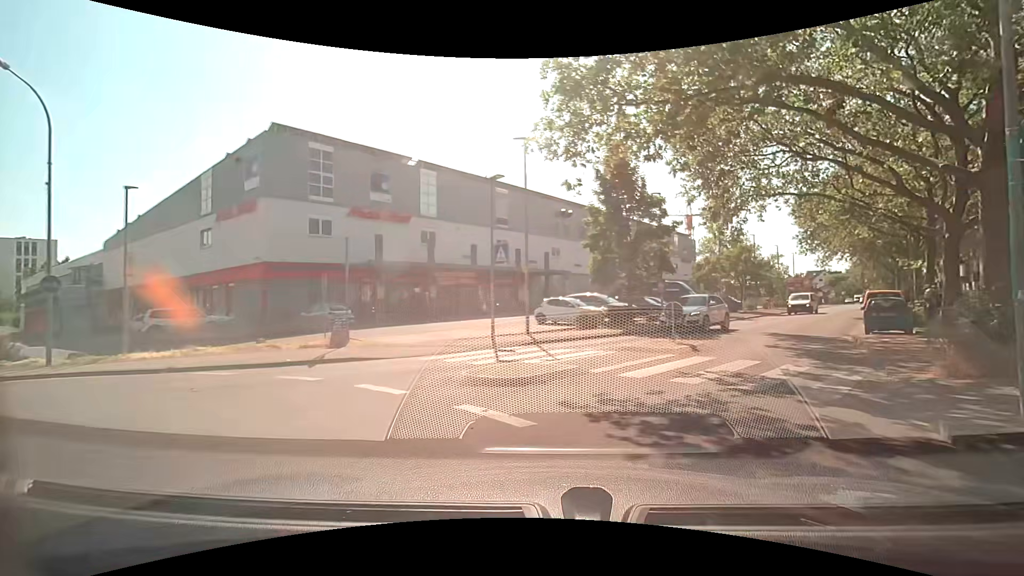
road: tertiary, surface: asphalt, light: Day
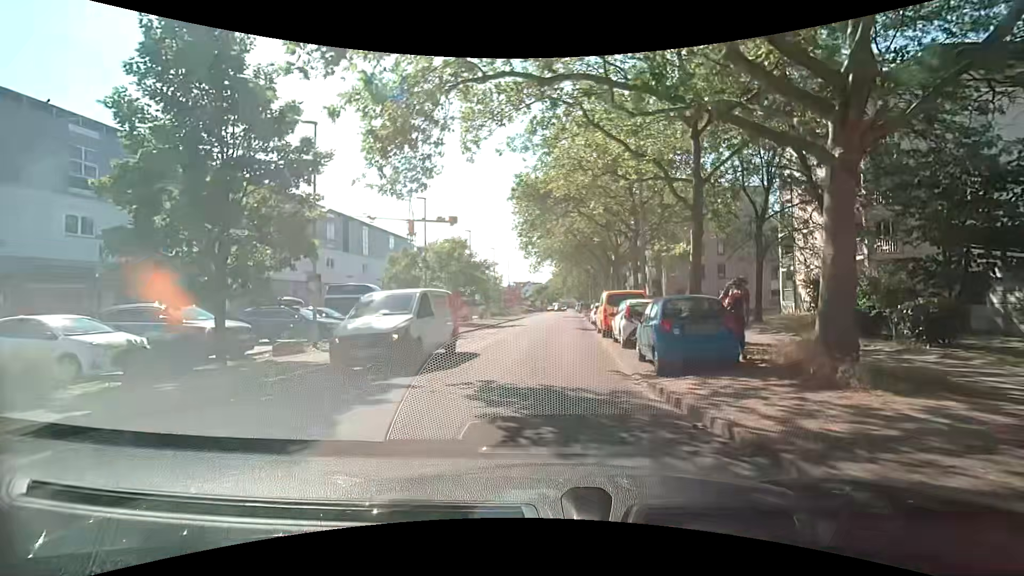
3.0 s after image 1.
(+4.6, +13.8) m; +26°
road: residential
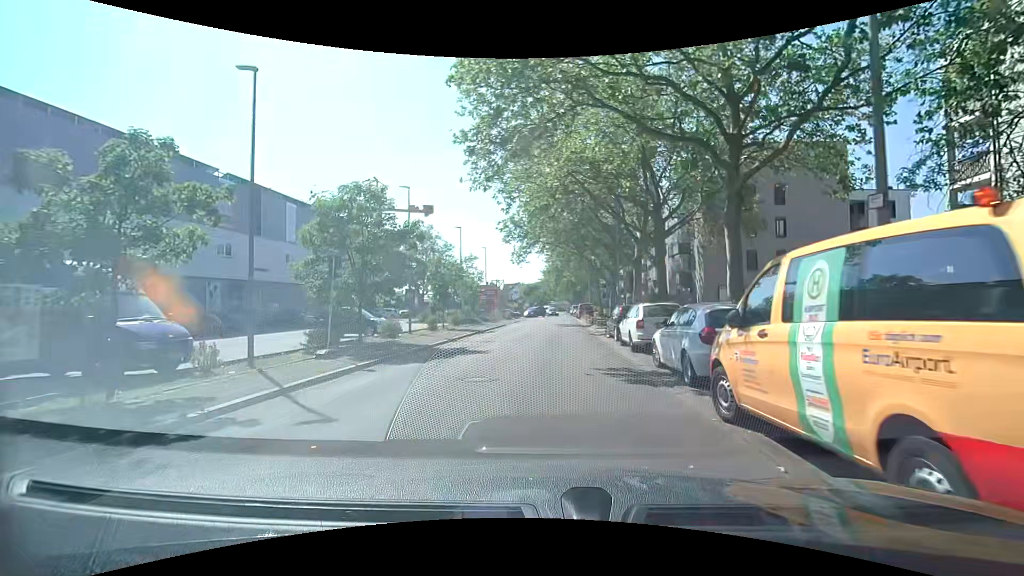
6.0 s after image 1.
(+0.9, +17.8) m; +3°
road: unclassified
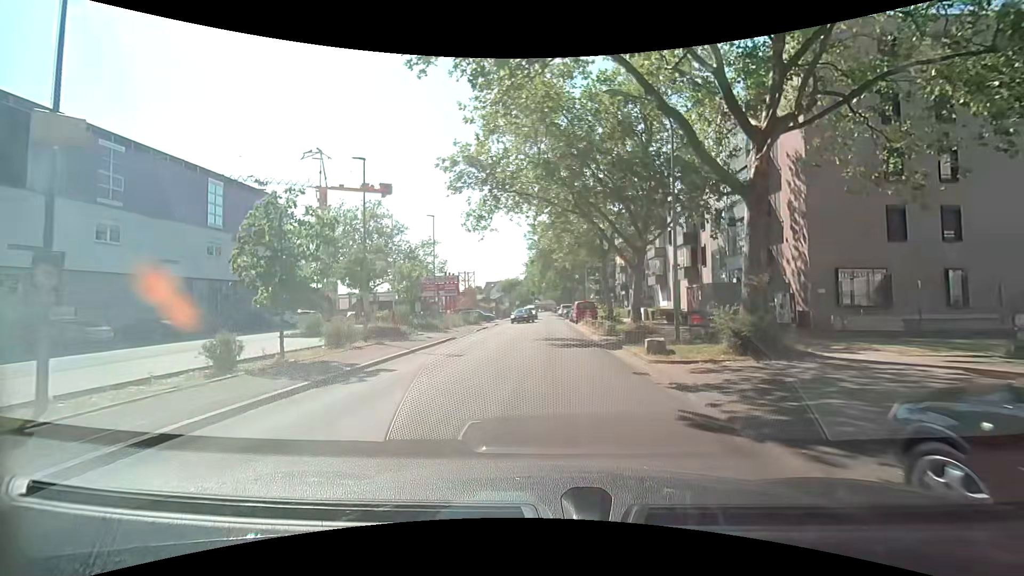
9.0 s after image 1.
(+0.5, +19.5) m; +1°
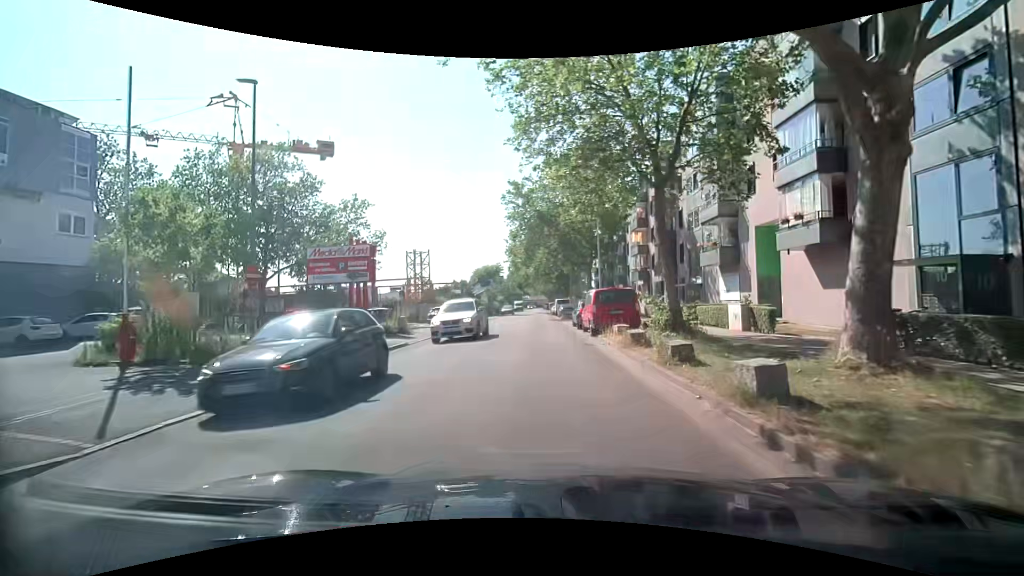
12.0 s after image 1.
(+0.6, +21.5) m; +2°
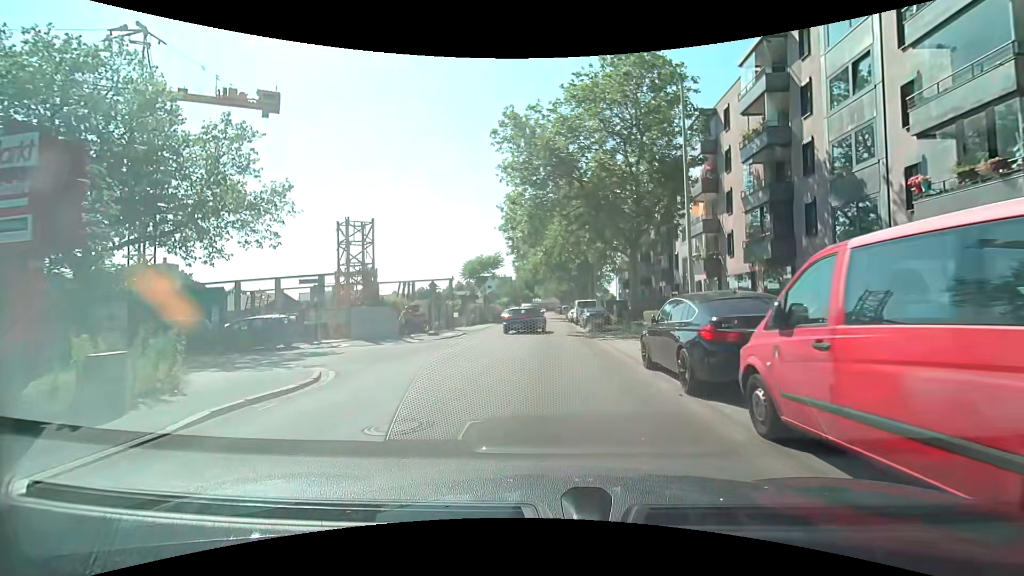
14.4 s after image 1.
(-0.4, +18.0) m; -2°
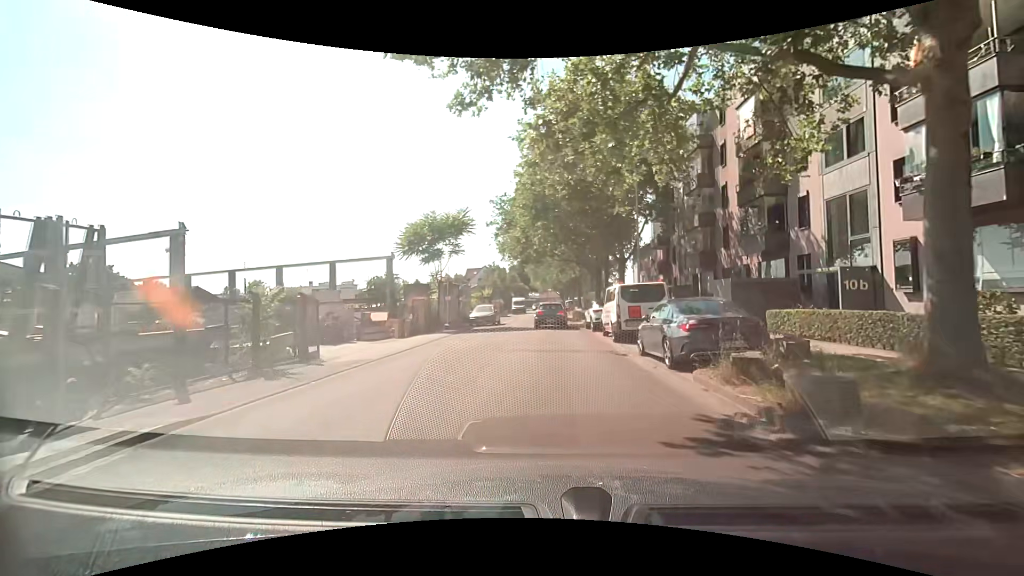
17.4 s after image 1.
(+0.1, +22.9) m; 0°
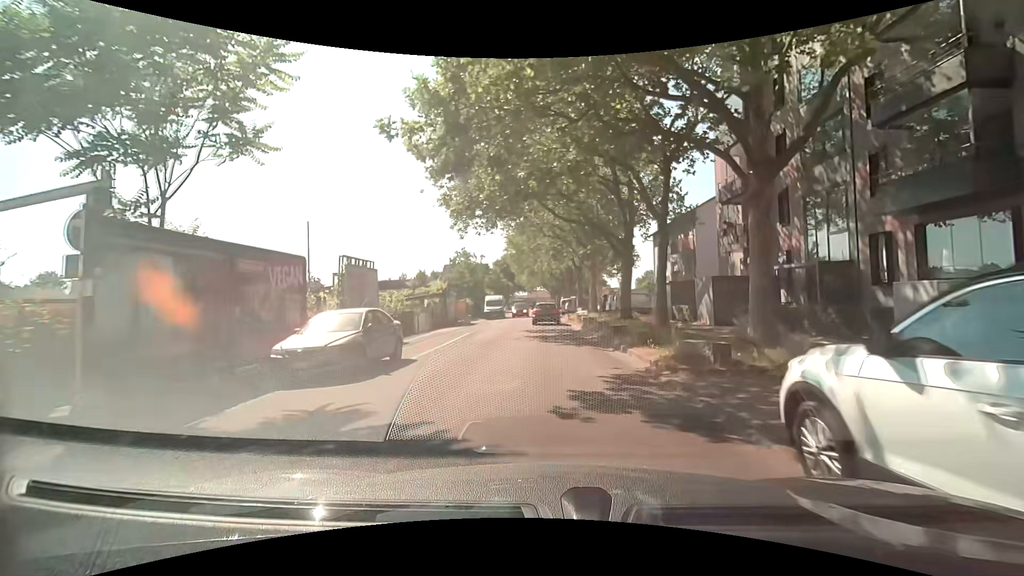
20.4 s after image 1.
(+0.4, +23.4) m; +1°
(0, +10) (0, +20) (0, +30) (0, +40) (0, +50) (0, +60) (0, +70) (-1, +80) (-1, +90) (-1, +100) m
